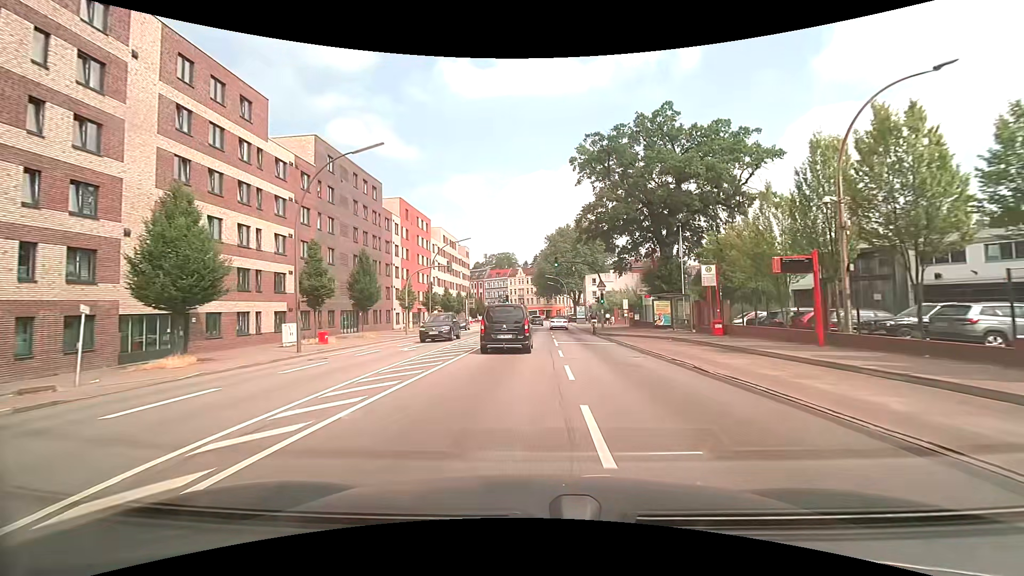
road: secondary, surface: asphalt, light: Day
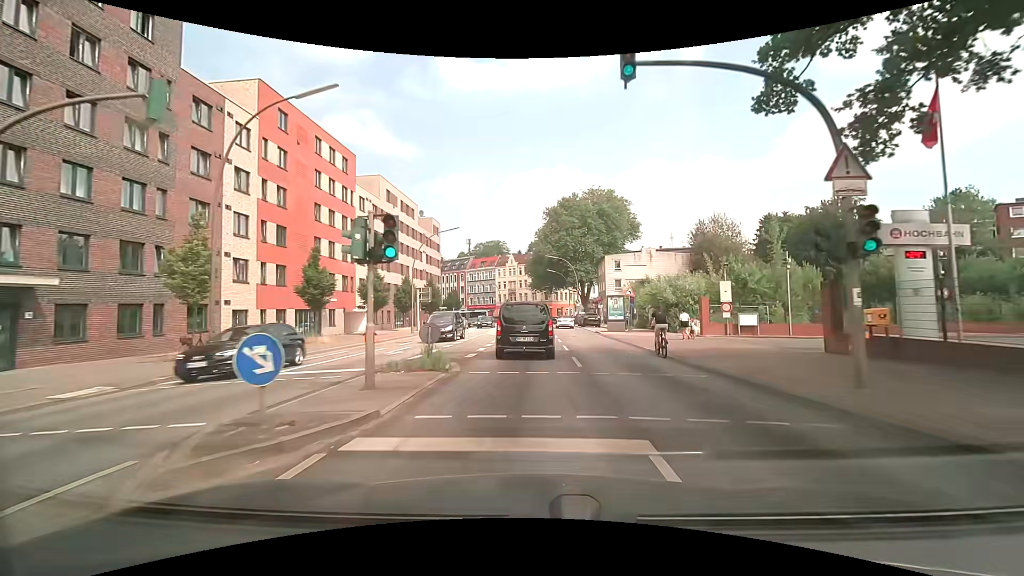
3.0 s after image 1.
(+0.3, +35.5) m; 0°
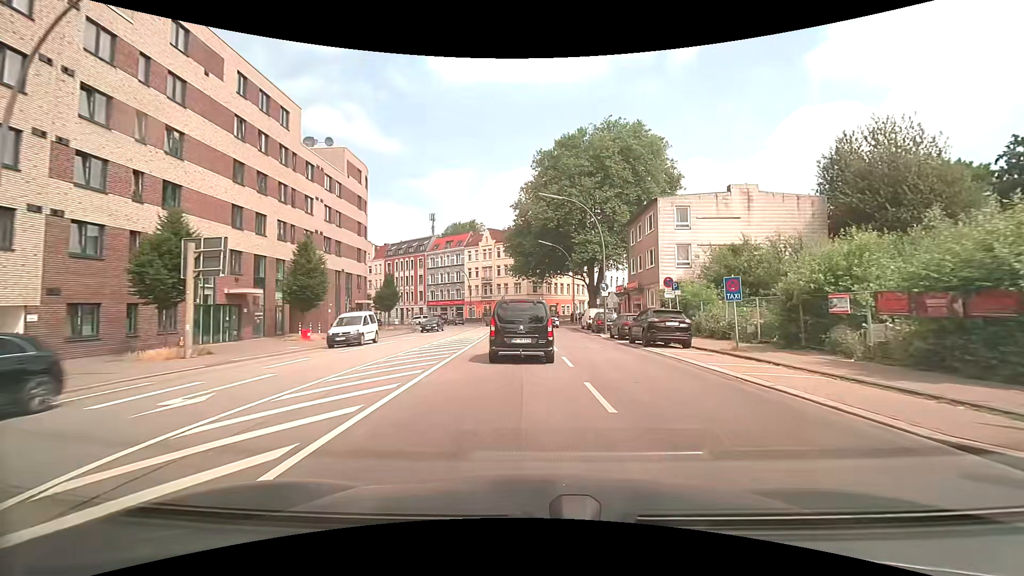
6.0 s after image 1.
(+0.6, +36.2) m; +2°
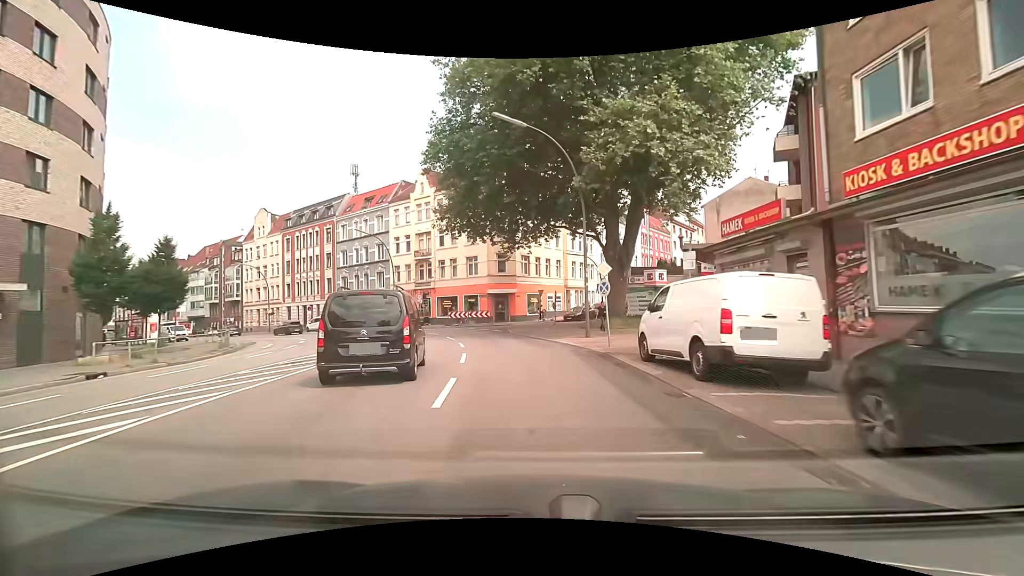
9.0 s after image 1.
(+1.6, +36.1) m; +2°
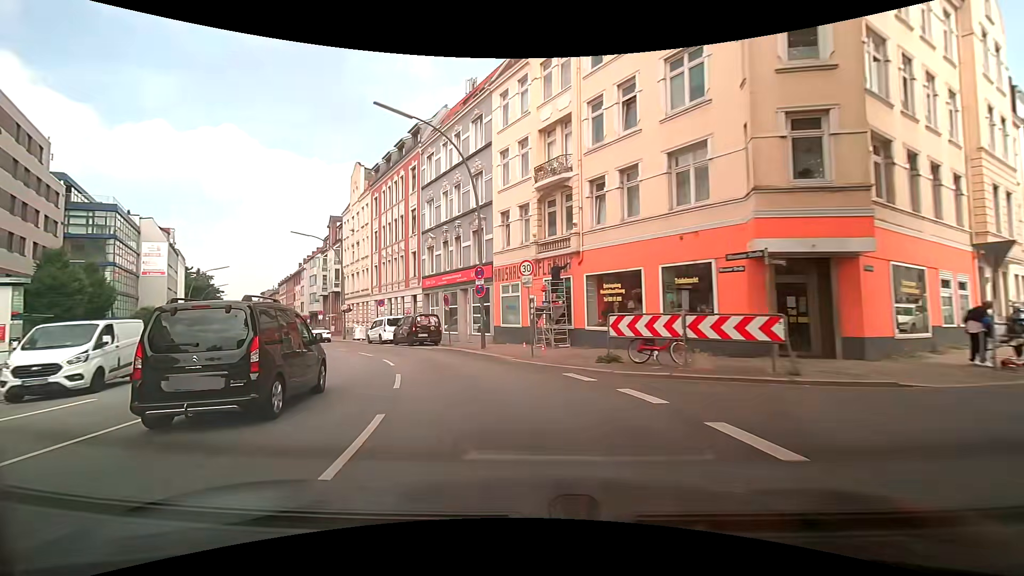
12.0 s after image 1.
(-4.1, +32.7) m; -19°
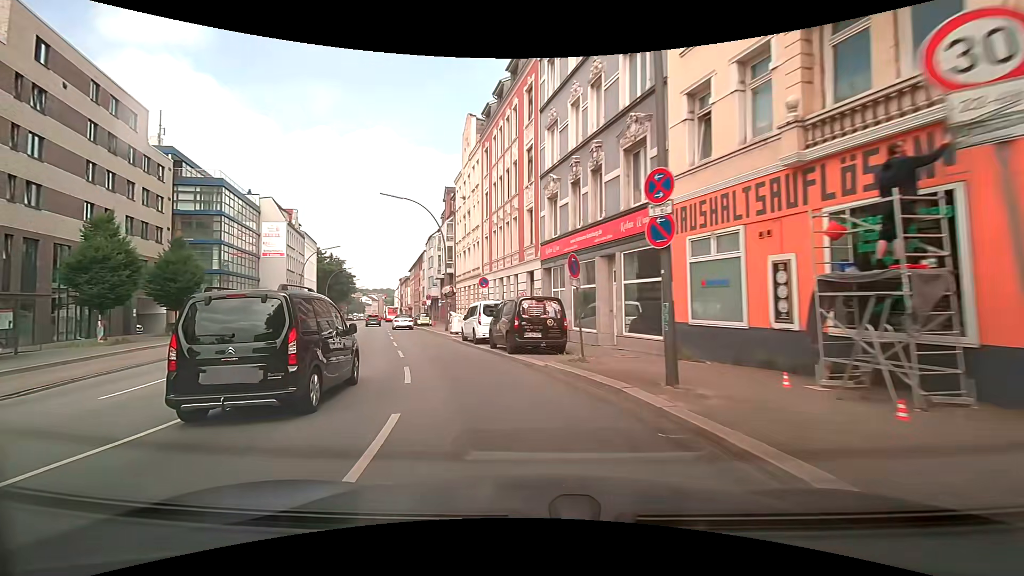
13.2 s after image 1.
(-1.7, +12.8) m; -14°
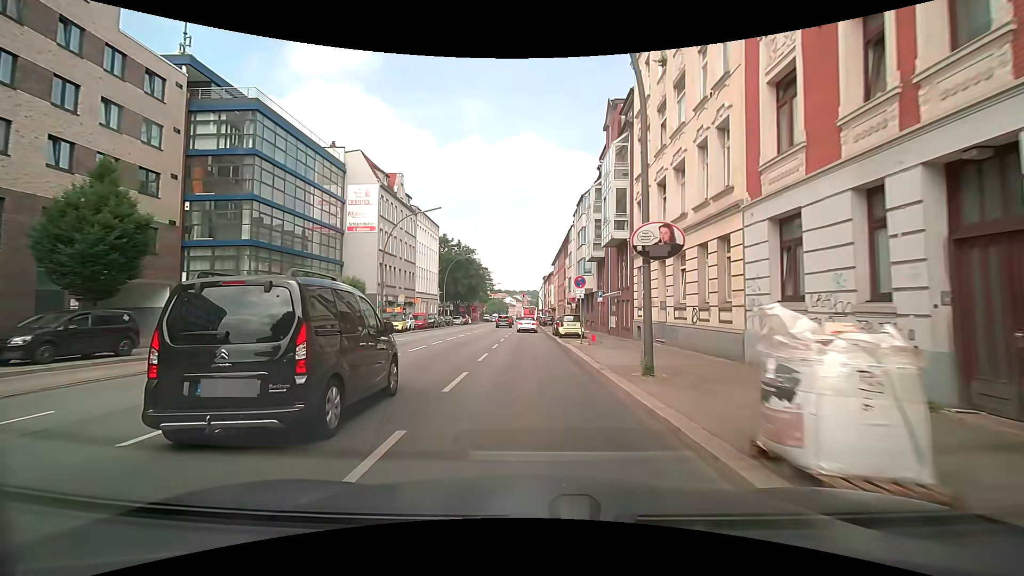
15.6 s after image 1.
(-5.9, +24.6) m; -19°
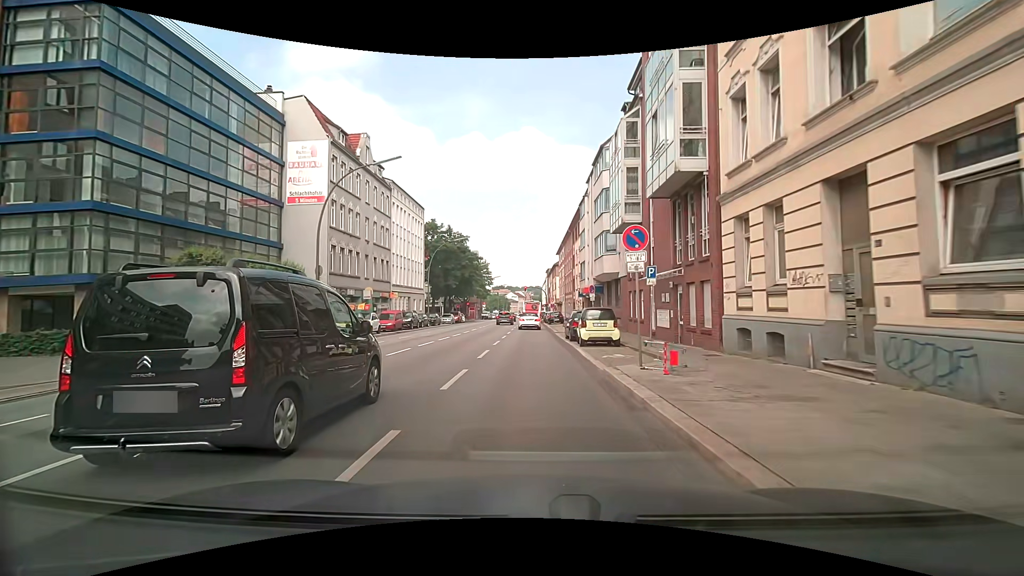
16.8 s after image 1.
(0.0, +12.1) m; 0°
